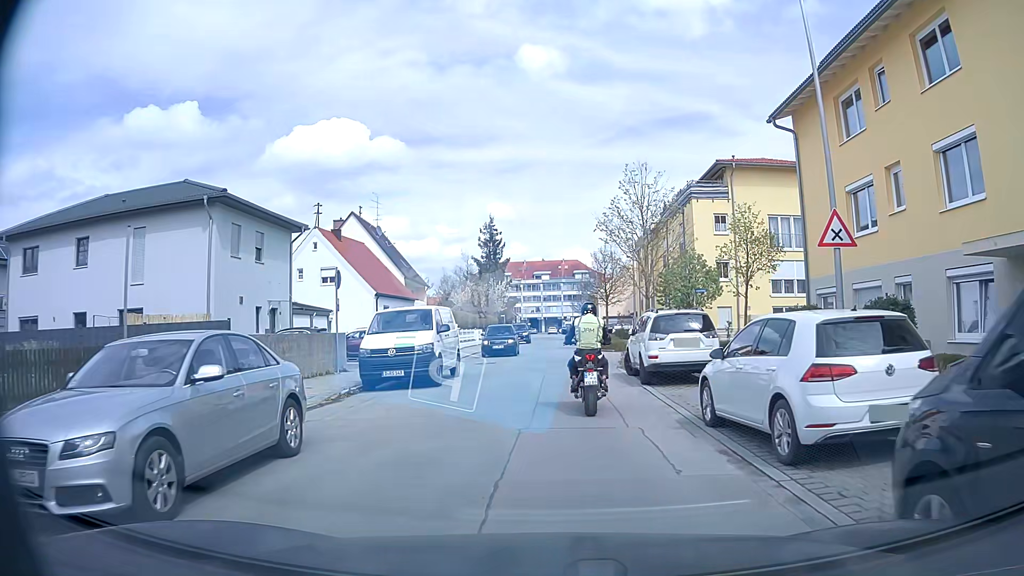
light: Day
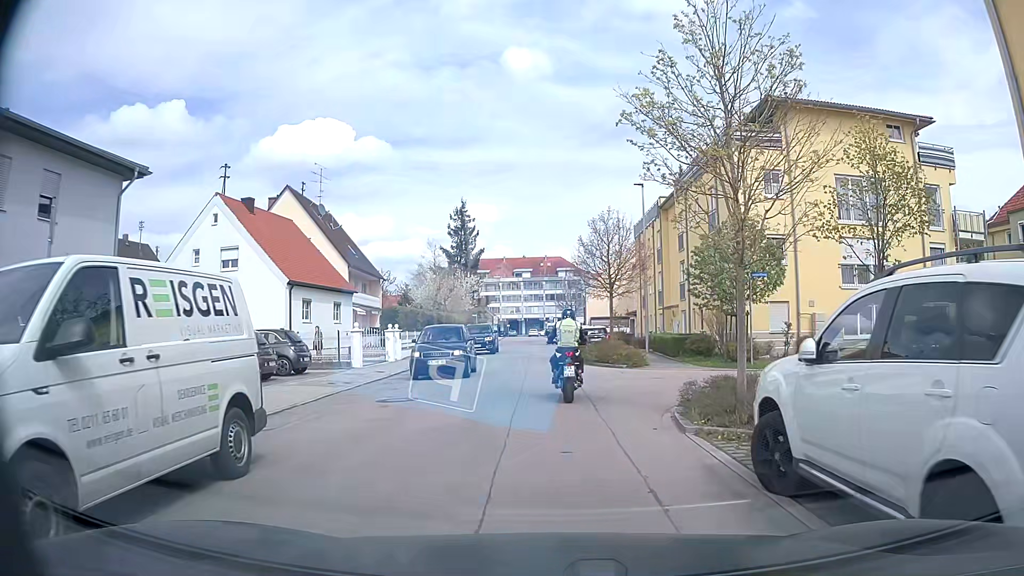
(+0.1, +12.8) m; +1°
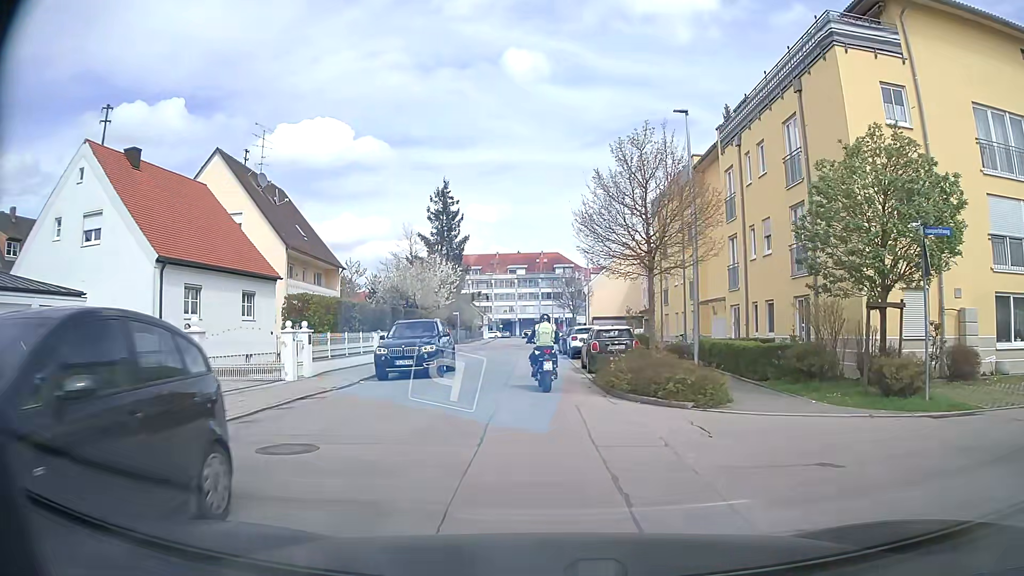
(+0.1, +11.9) m; +1°
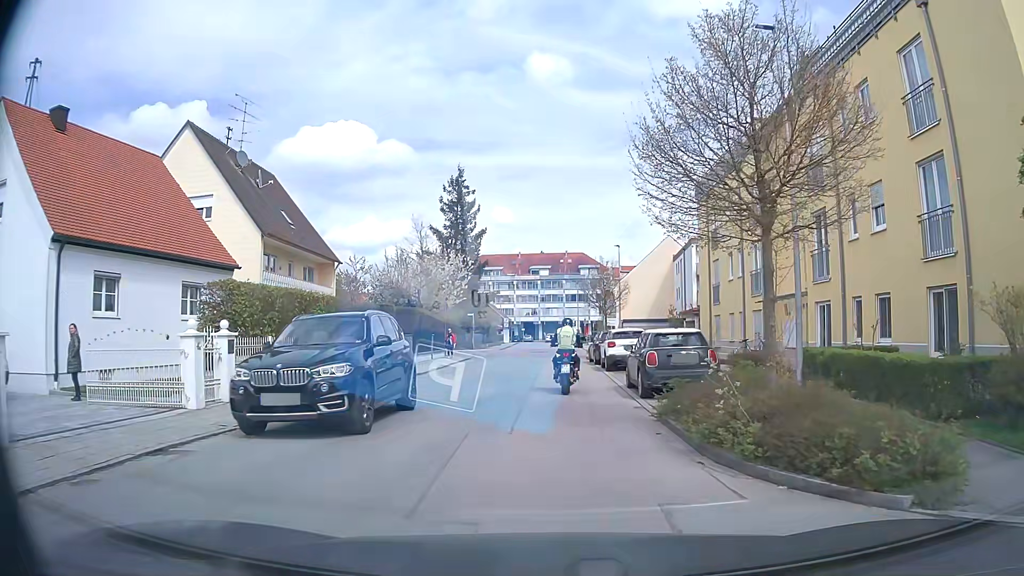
(-0.2, +6.9) m; -2°
